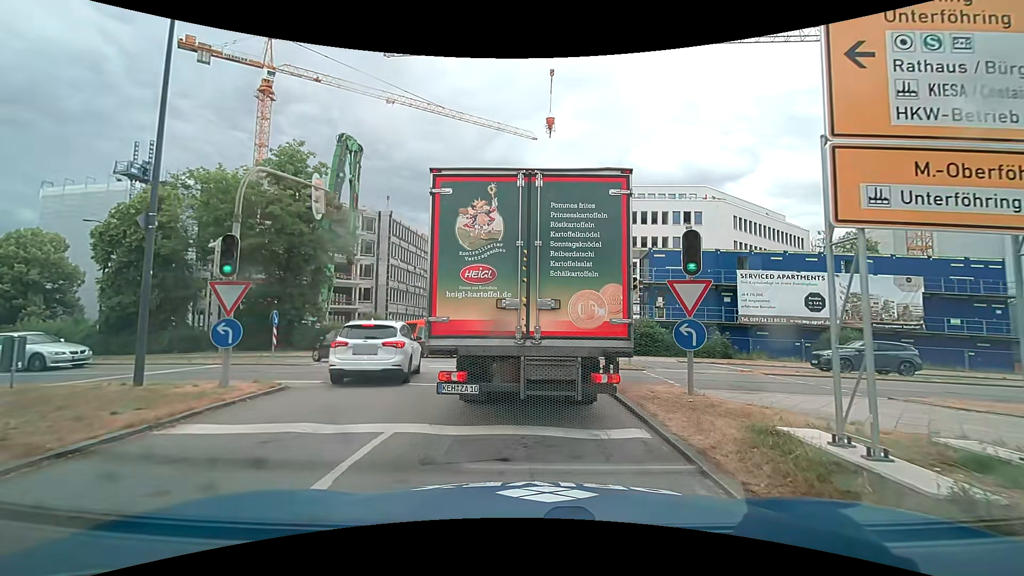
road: trunk_link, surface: asphalt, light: Day
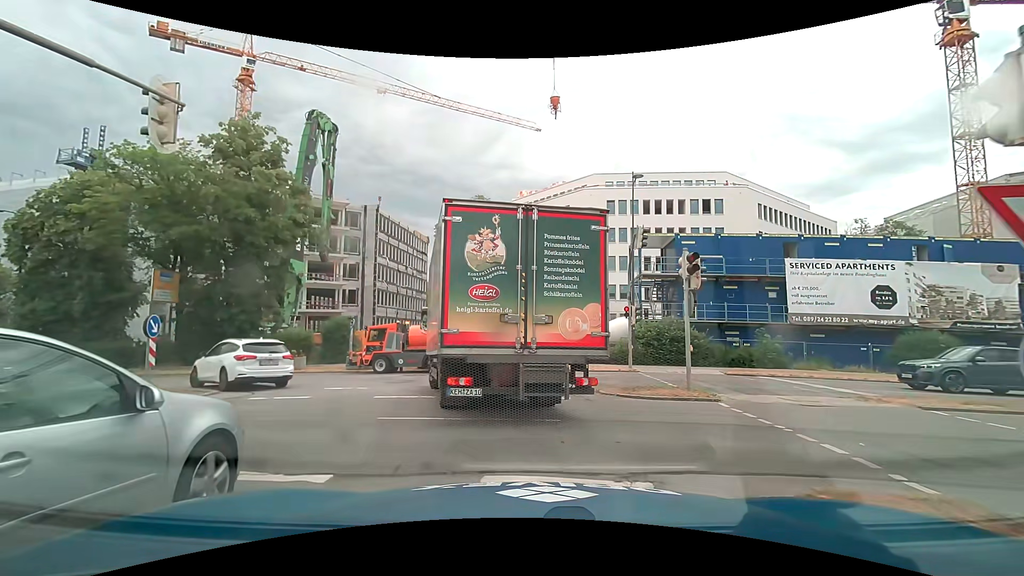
(-0.1, +6.8) m; -2°
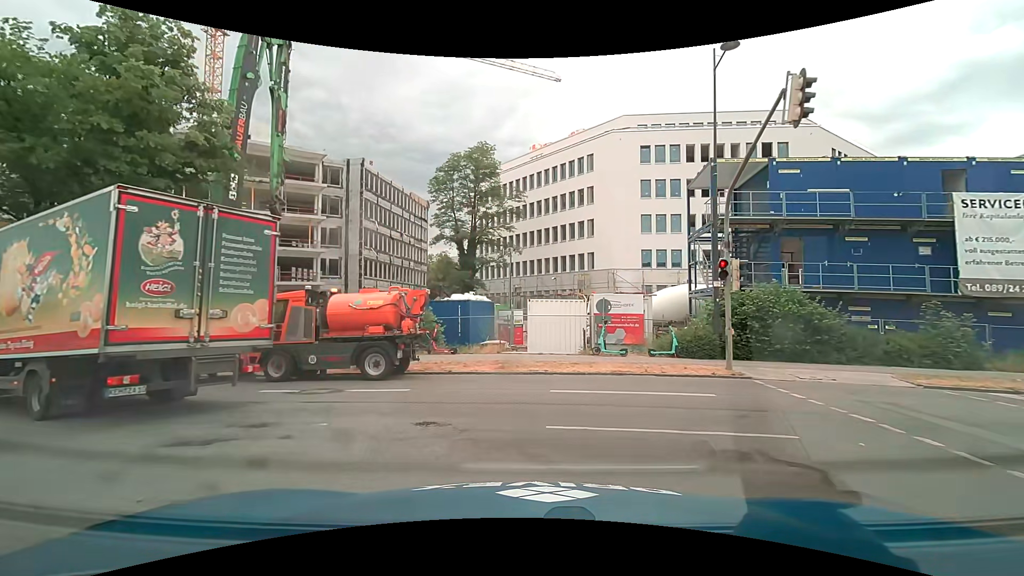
(+0.1, +10.6) m; -1°
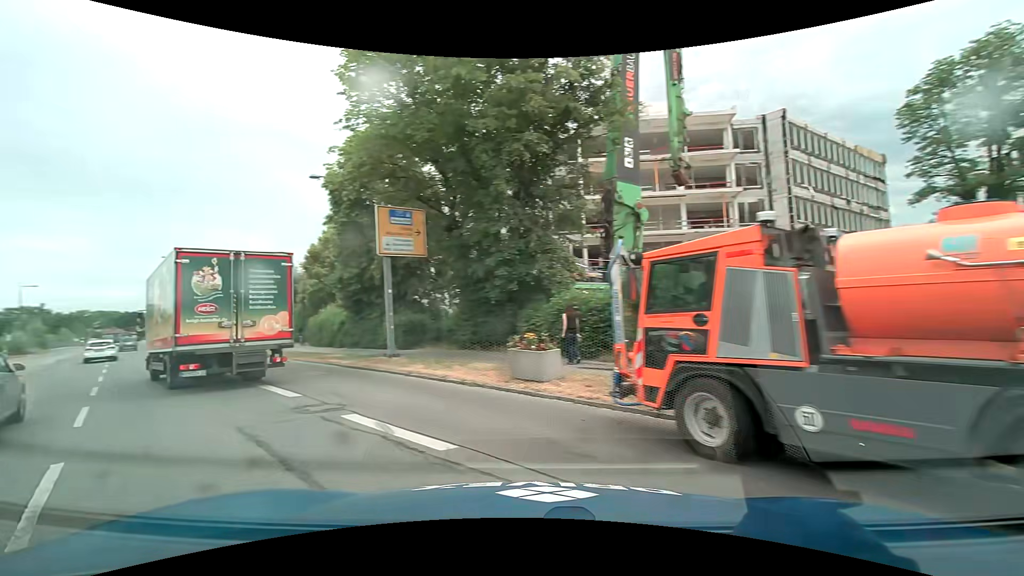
(-2.7, +8.2) m; -47°
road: secondary
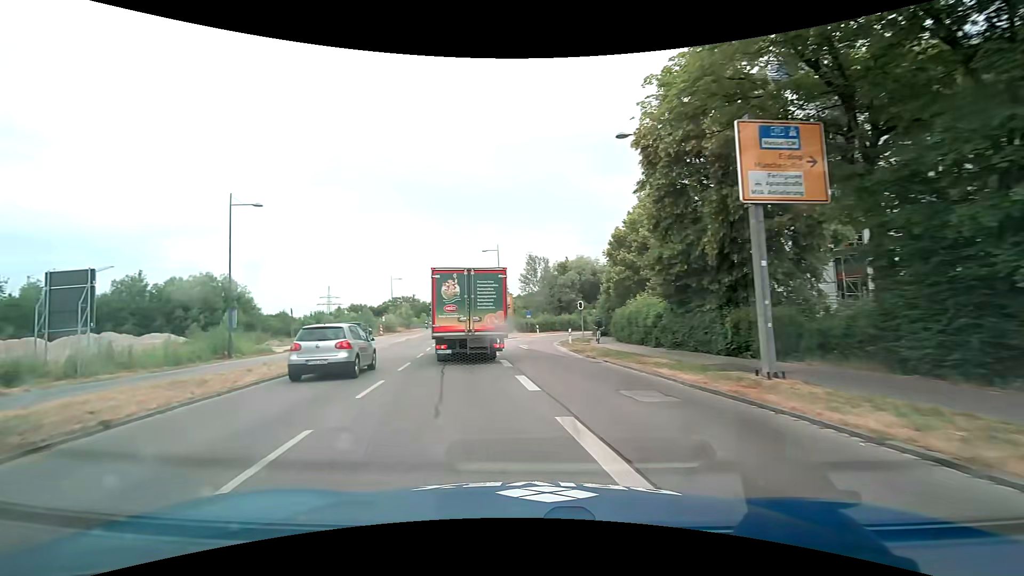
(-2.3, +6.9) m; -32°
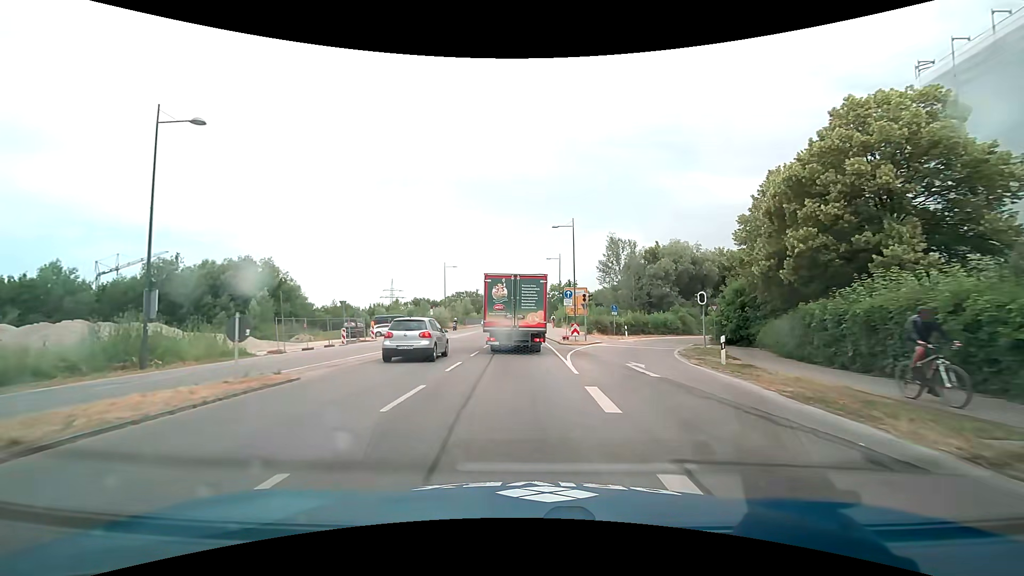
(-1.3, +14.7) m; -6°
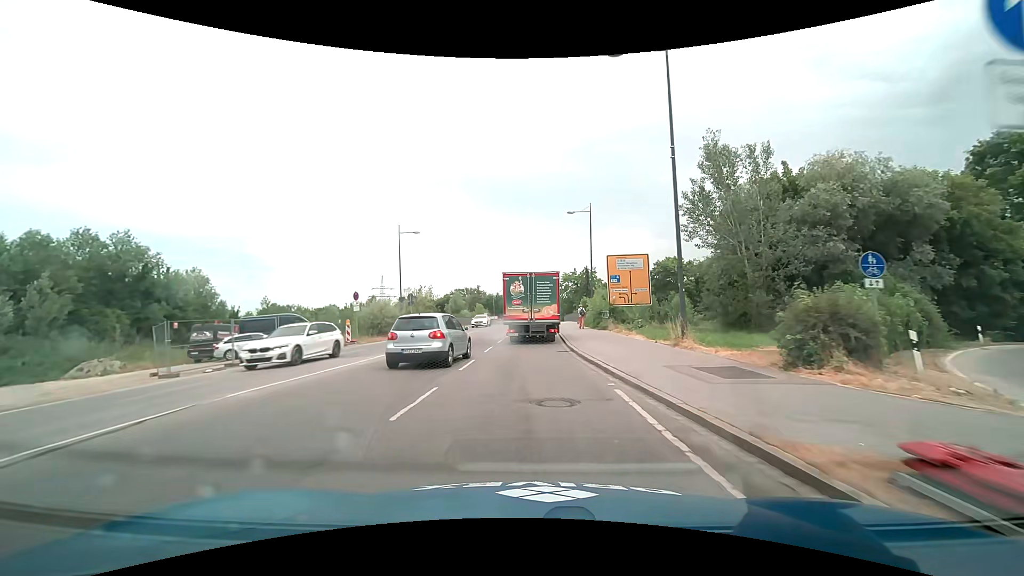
(-0.5, +31.4) m; -1°
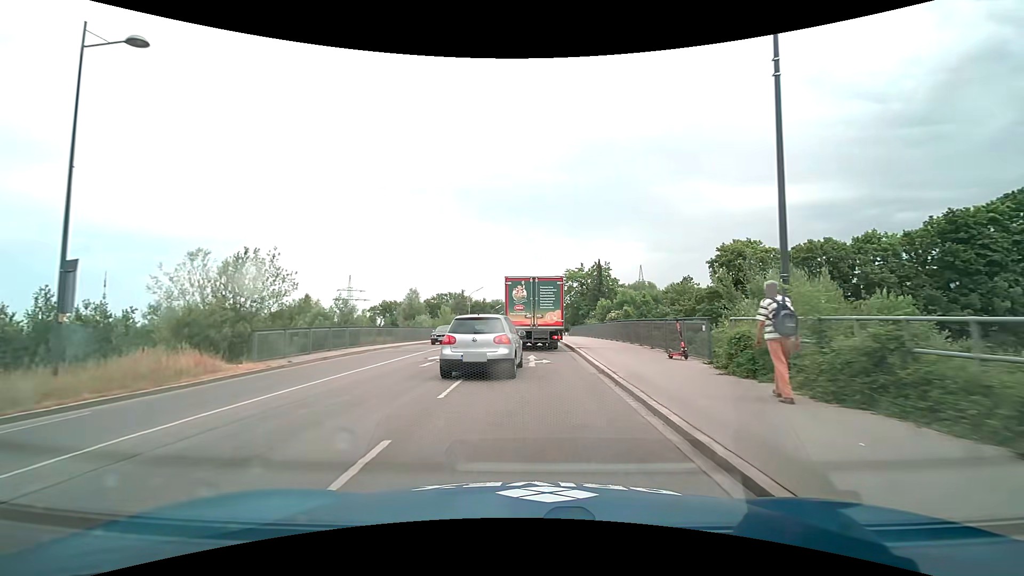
(+0.3, +34.0) m; +1°
(0, +10) (0, +20) (0, +30) (0, +40) (+1, +50) (+1, +60) (+1, +70) (+2, +80) (+3, +90) (+4, +100) m
